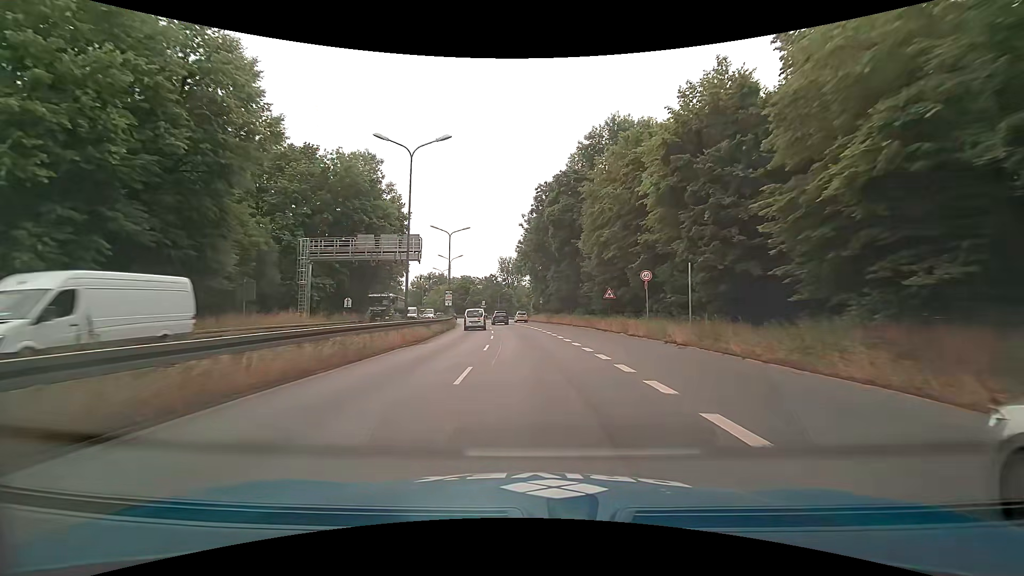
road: trunk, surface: asphalt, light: Day
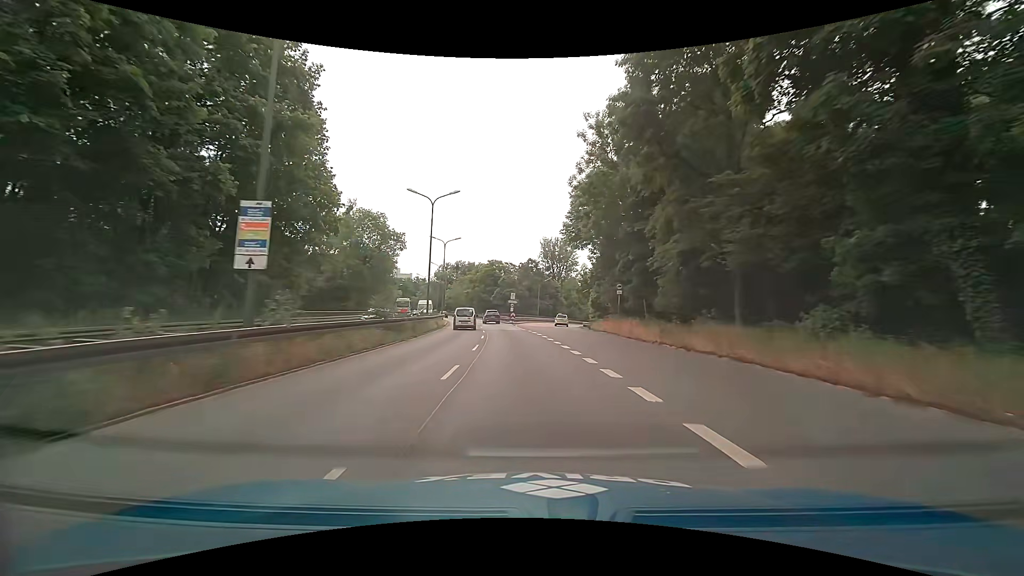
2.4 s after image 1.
(-2.0, +42.2) m; -5°
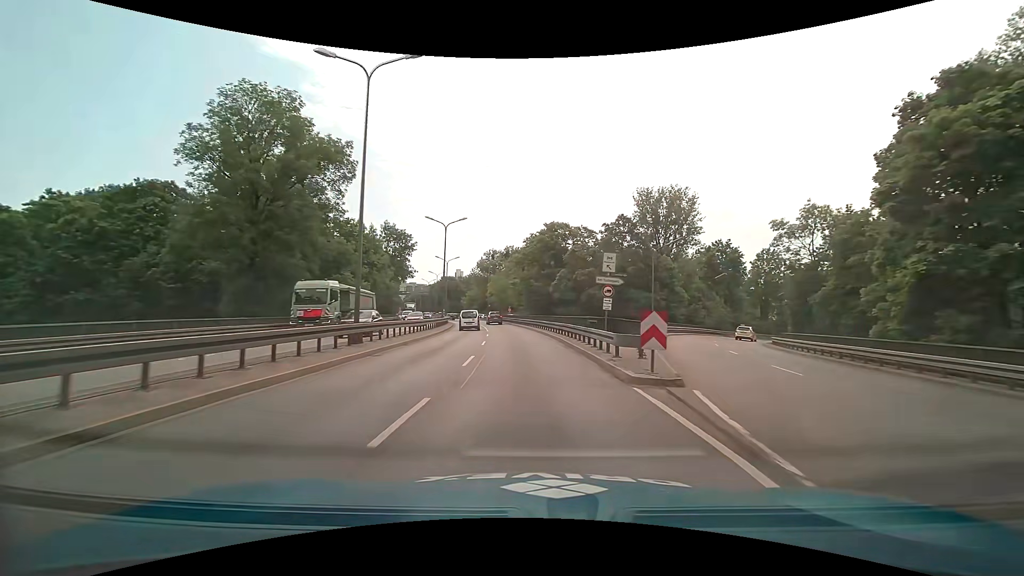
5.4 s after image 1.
(-3.7, +48.1) m; -8°
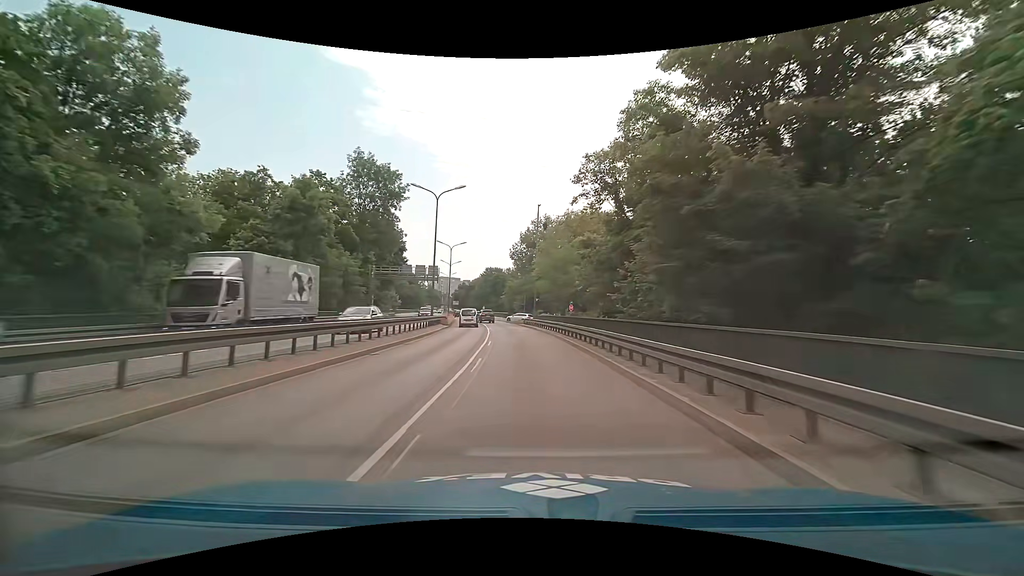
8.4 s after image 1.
(-3.0, +46.7) m; -7°
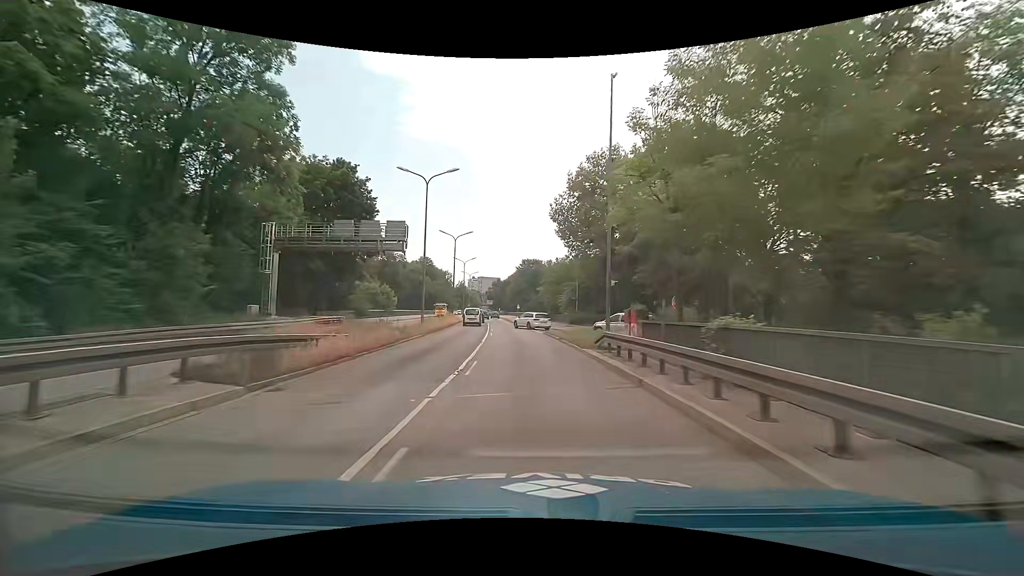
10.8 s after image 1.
(-1.6, +36.3) m; -5°
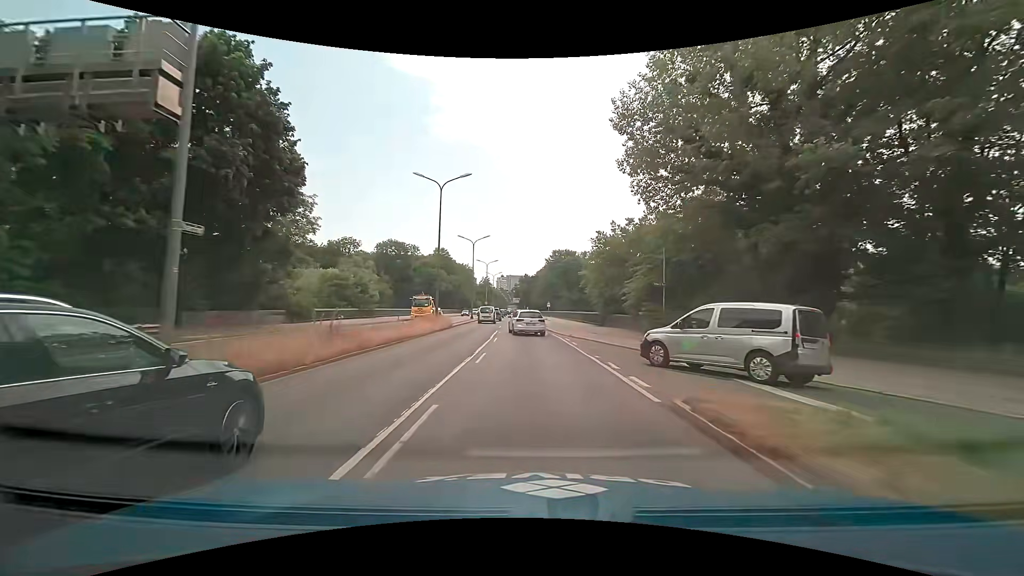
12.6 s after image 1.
(-0.8, +24.9) m; -3°
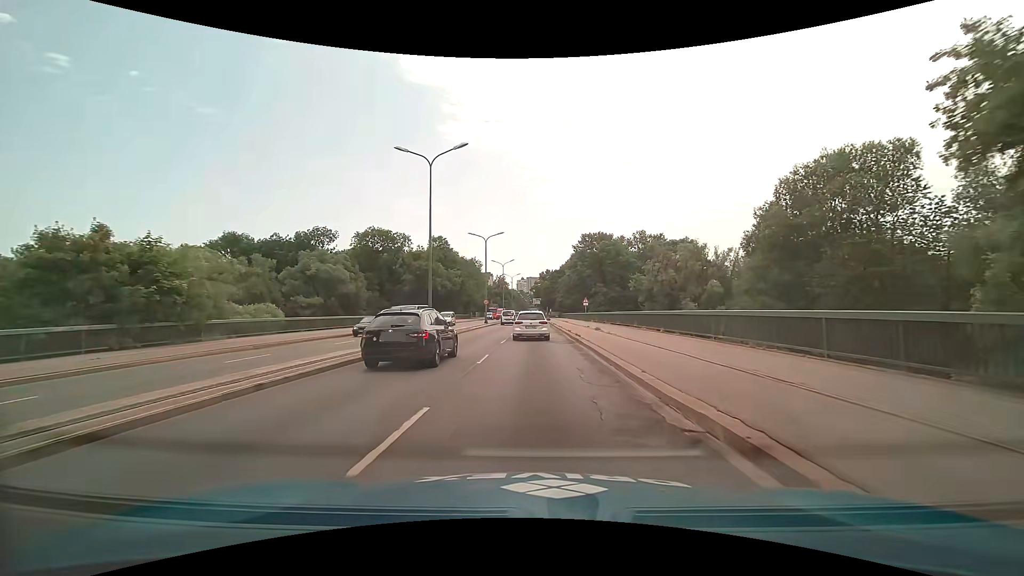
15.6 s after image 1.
(-1.1, +35.9) m; -3°
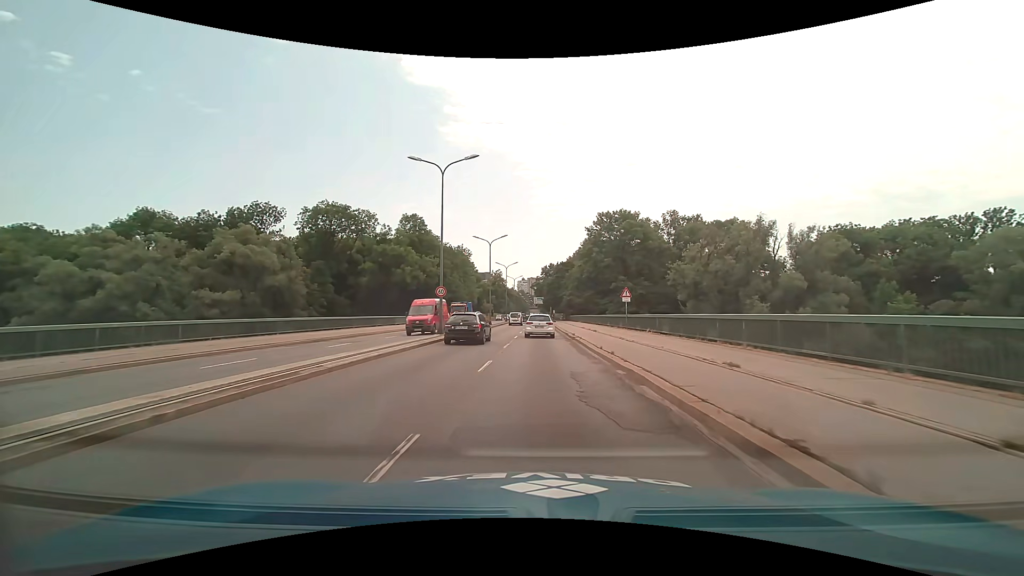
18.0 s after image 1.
(+0.1, +28.7) m; +1°
(0, +10) (0, +20) (0, +30) (0, +40) (0, +50) (0, +60) (0, +70) (0, +80) (0, +90) (0, +100) m
